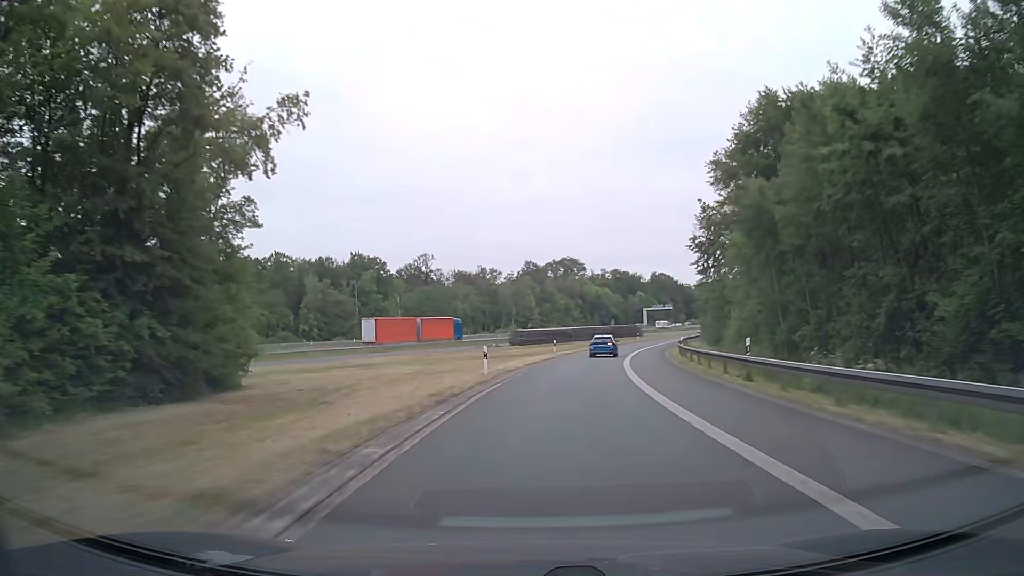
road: motorway_link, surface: asphalt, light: Day
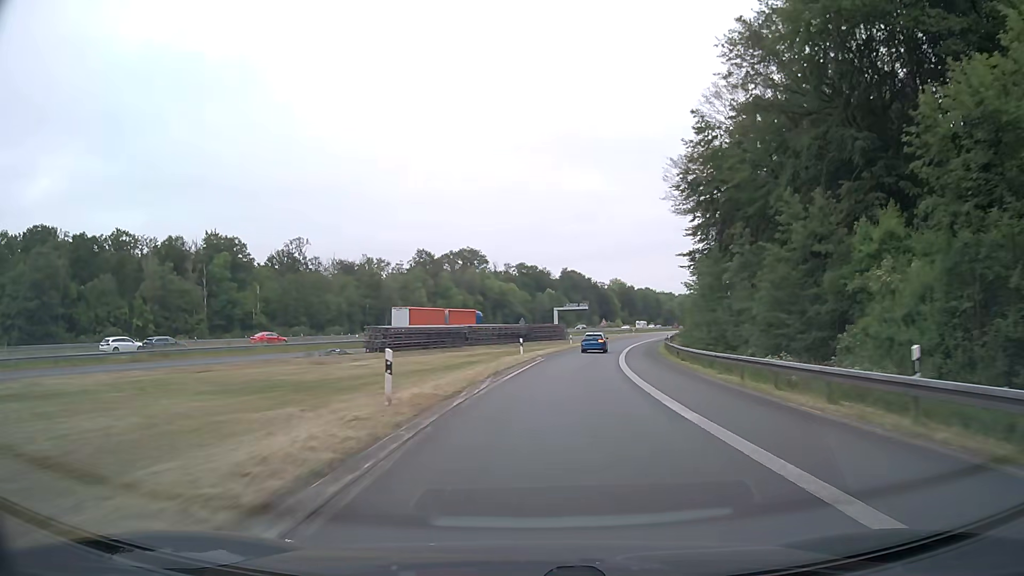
(+2.6, +36.2) m; +8°
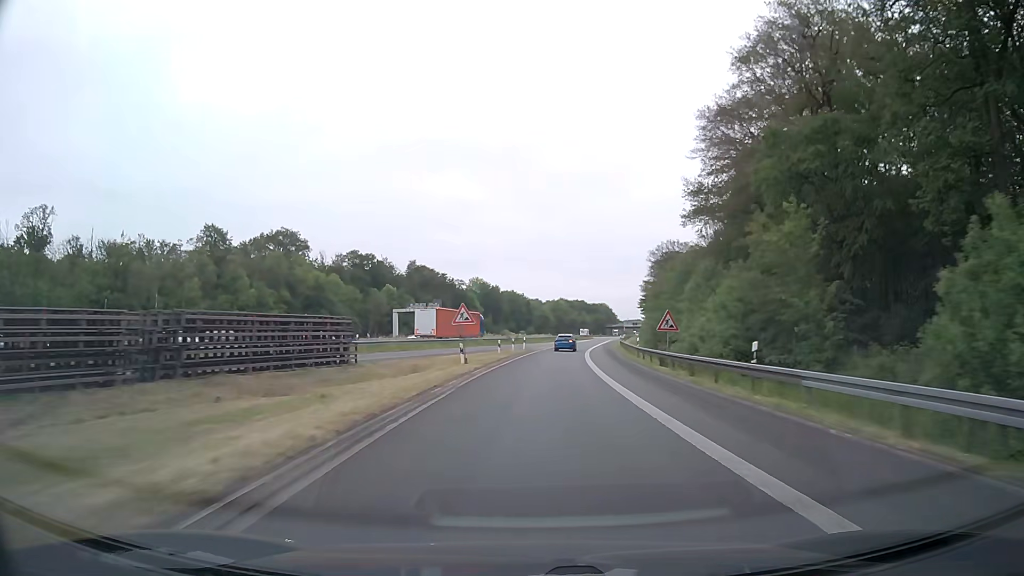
(+7.0, +61.8) m; +12°
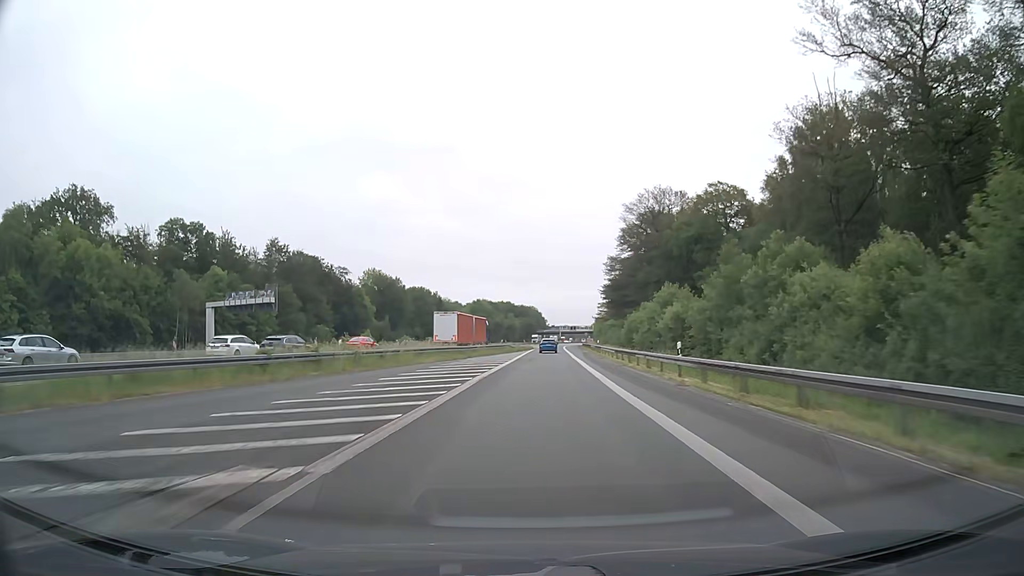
(+4.2, +65.4) m; +6°
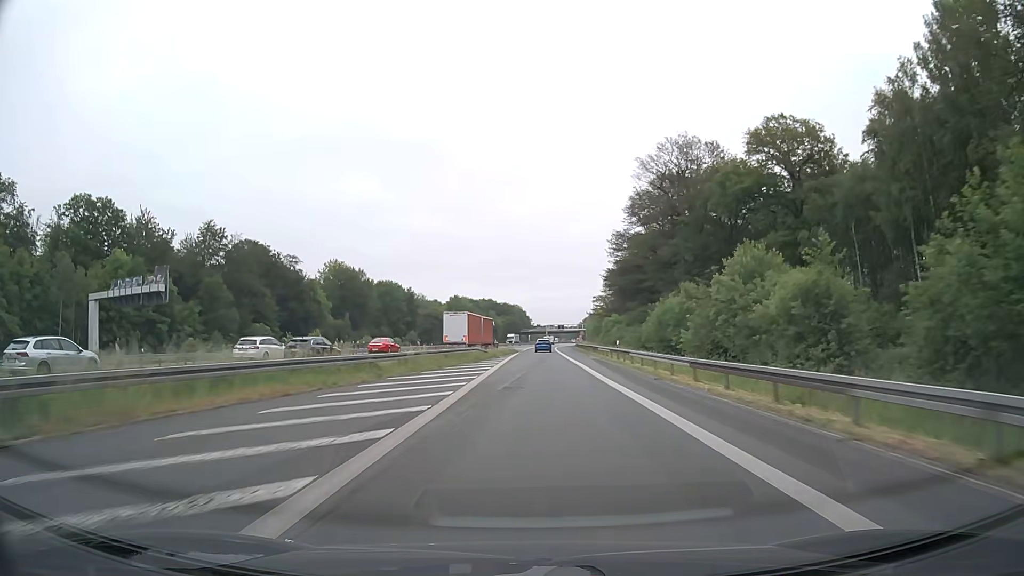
(+0.4, +26.5) m; +1°
